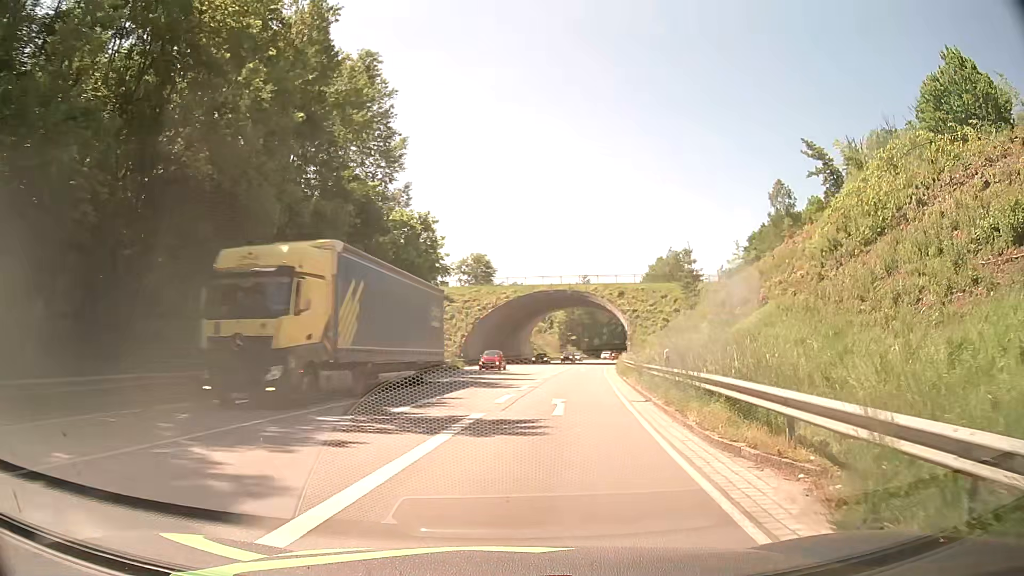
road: primary_link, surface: asphalt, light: Day
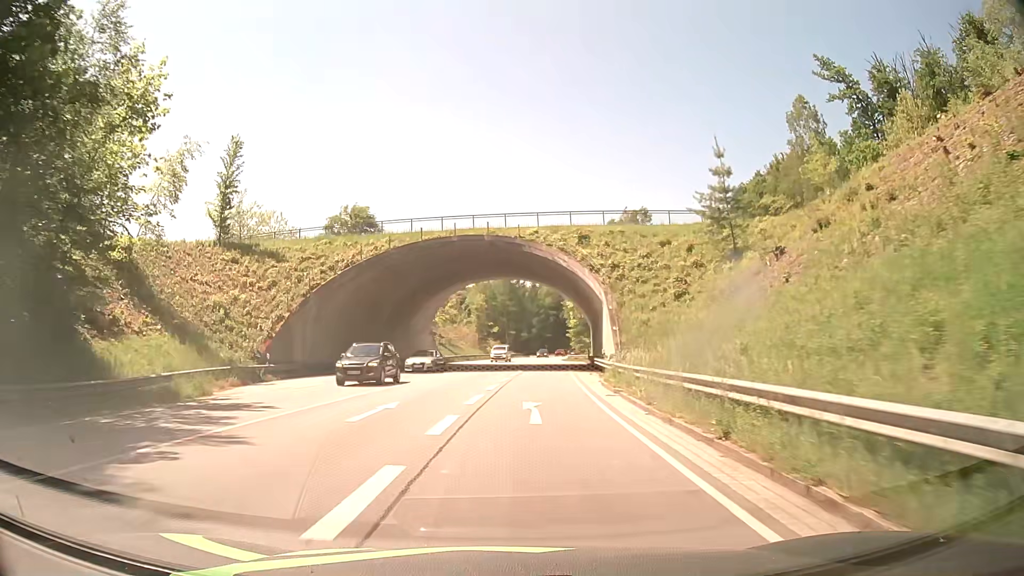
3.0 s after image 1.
(+3.2, +37.6) m; +6°
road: primary
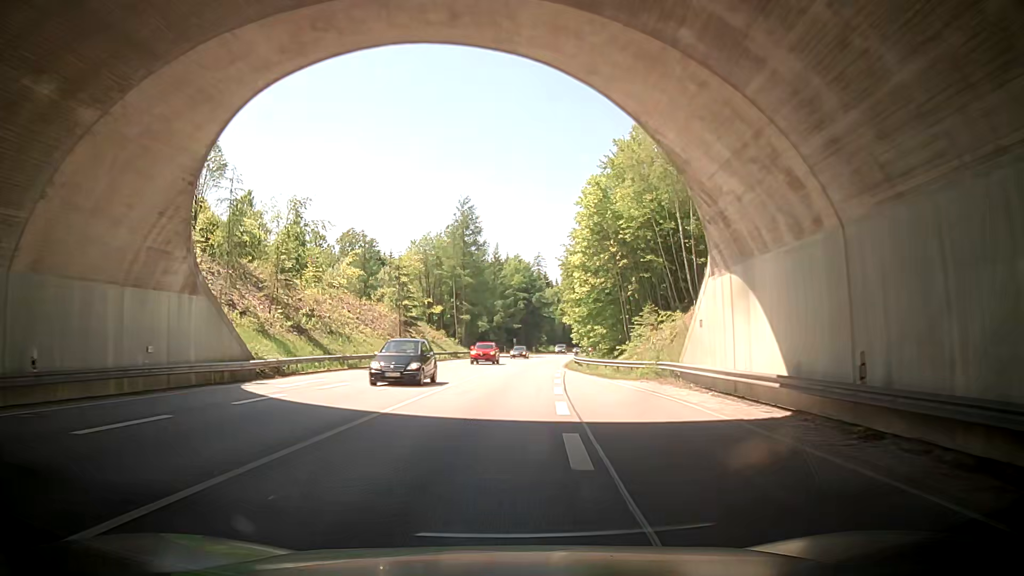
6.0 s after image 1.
(+0.8, +52.0) m; +3°
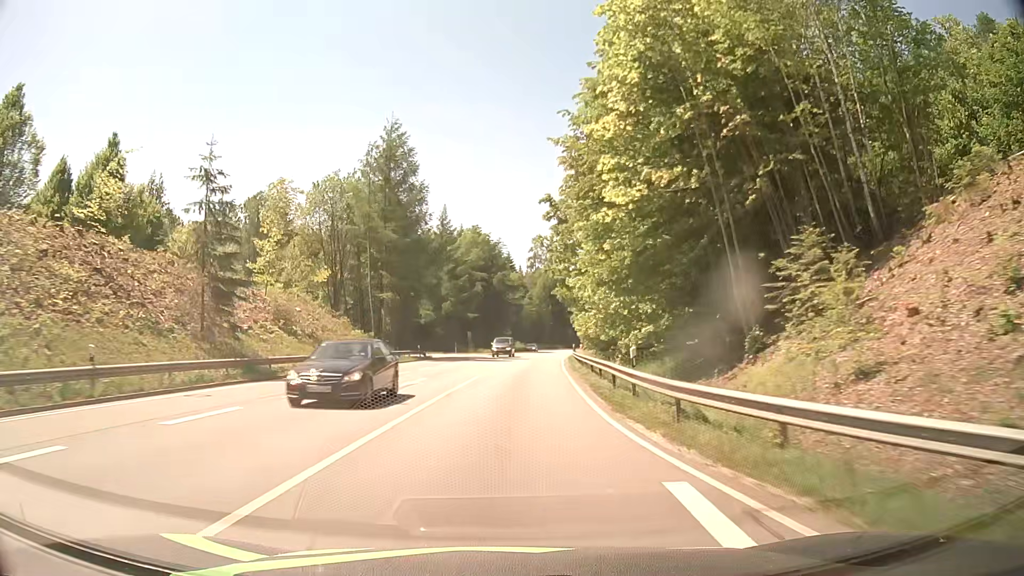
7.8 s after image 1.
(+1.0, +34.1) m; +4°
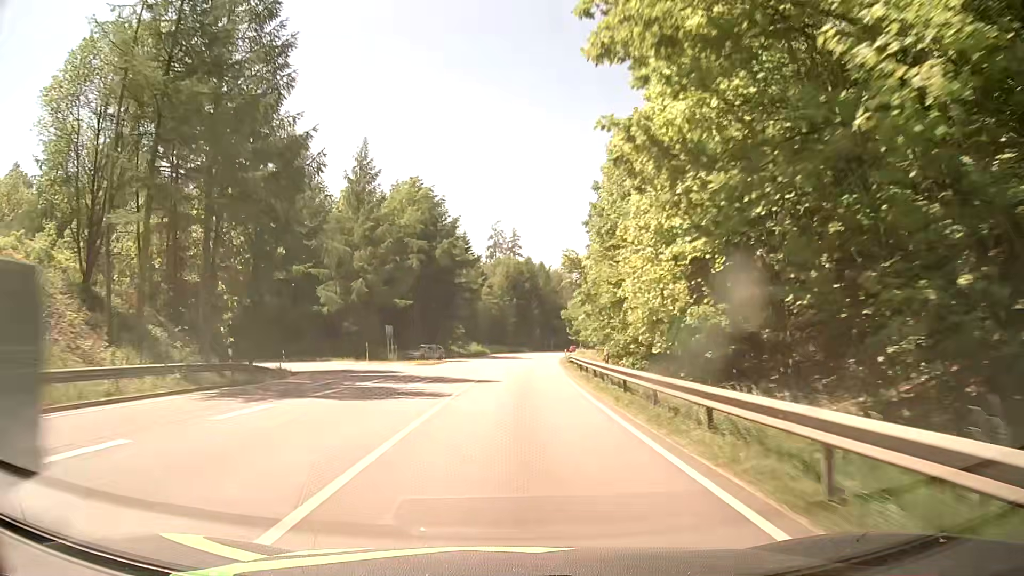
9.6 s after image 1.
(+0.9, +34.7) m; +3°
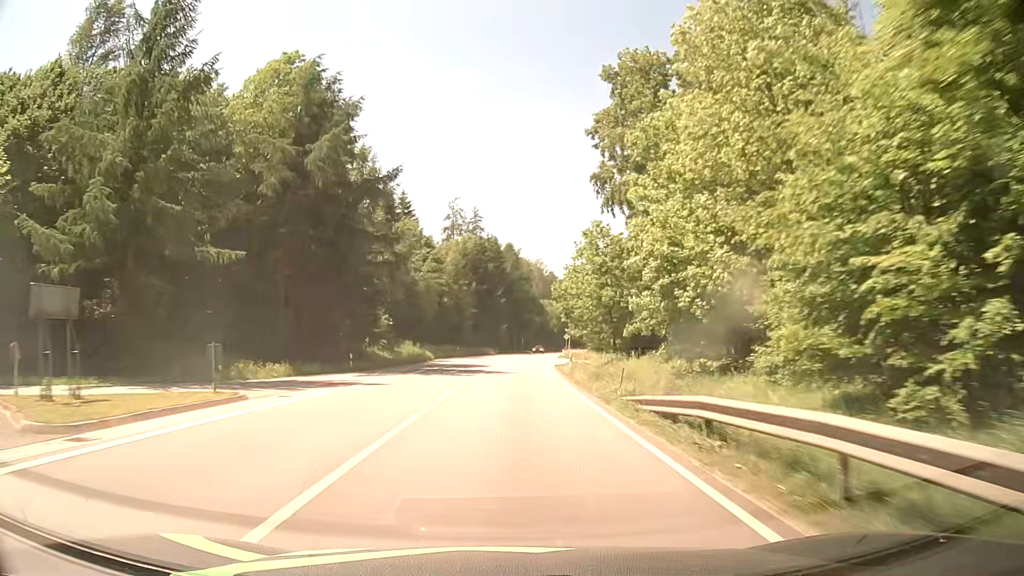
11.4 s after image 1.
(+1.2, +37.1) m; +3°
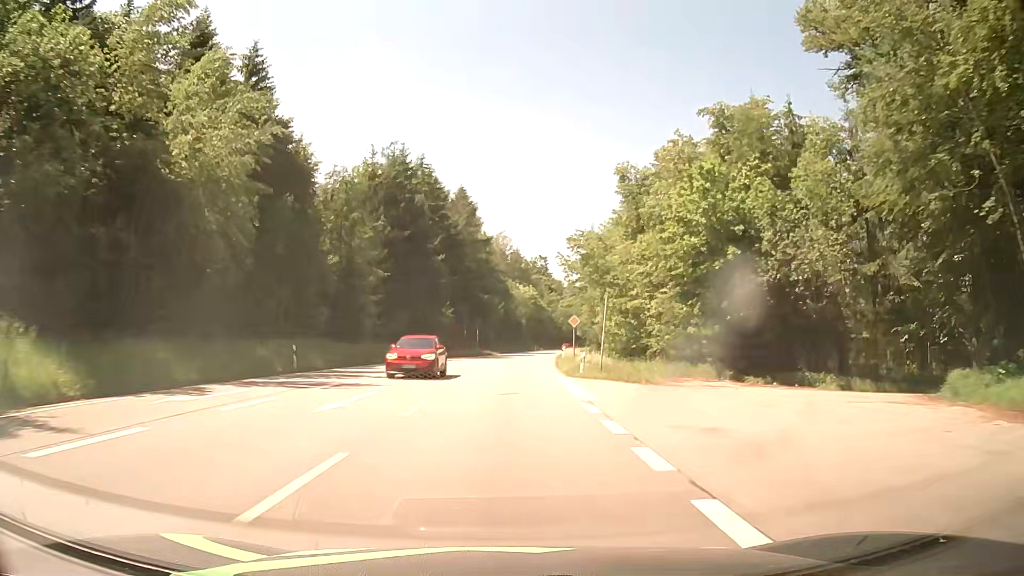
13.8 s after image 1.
(+1.5, +52.0) m; +3°
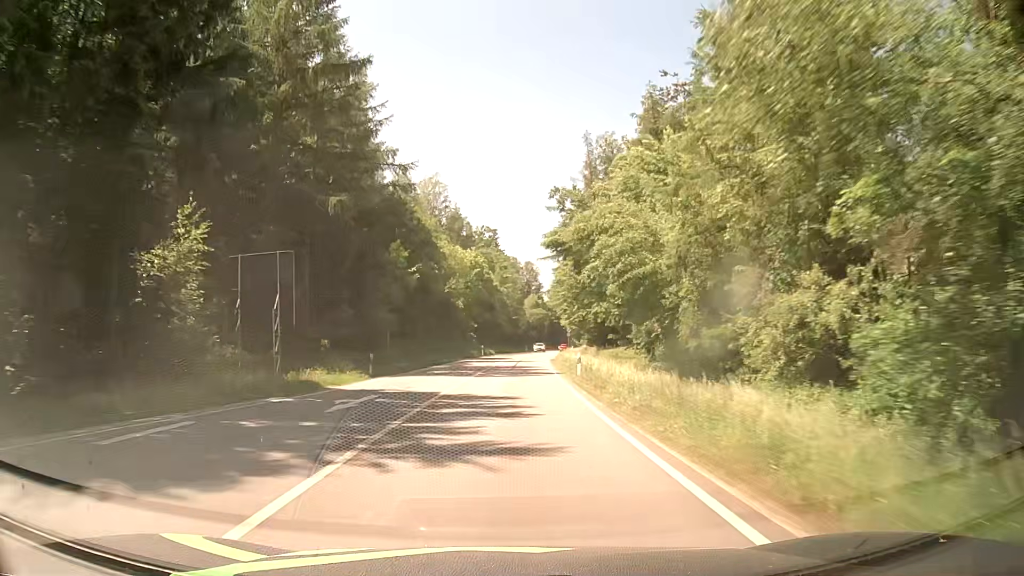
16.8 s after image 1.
(+2.5, +63.7) m; +5°
(0, +10) (0, +20) (0, +30) (+1, +40) (+1, +50) (+2, +60) (+2, +70) (+3, +80) (+4, +90) (+5, +100) m
